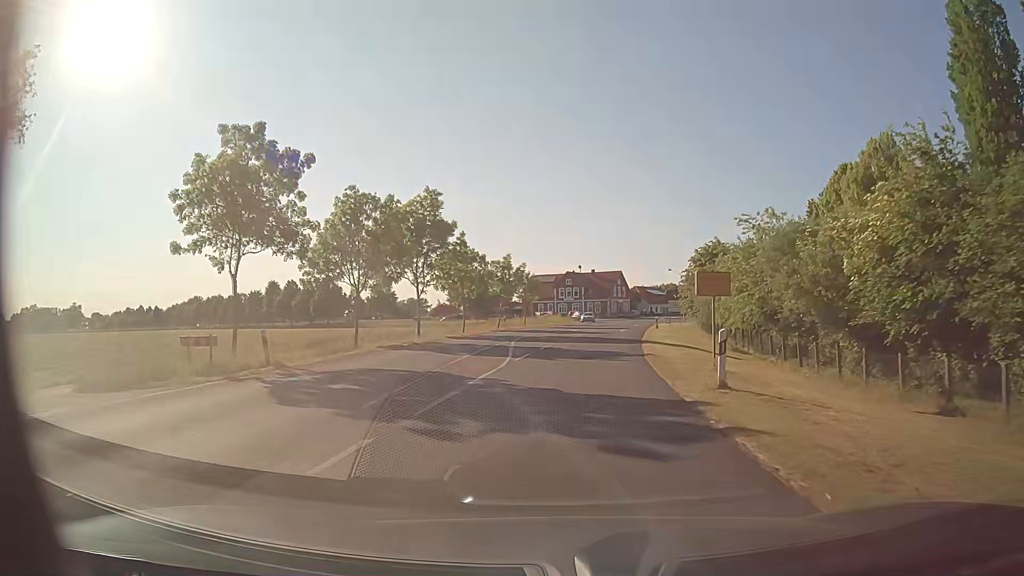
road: secondary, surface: asphalt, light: Day
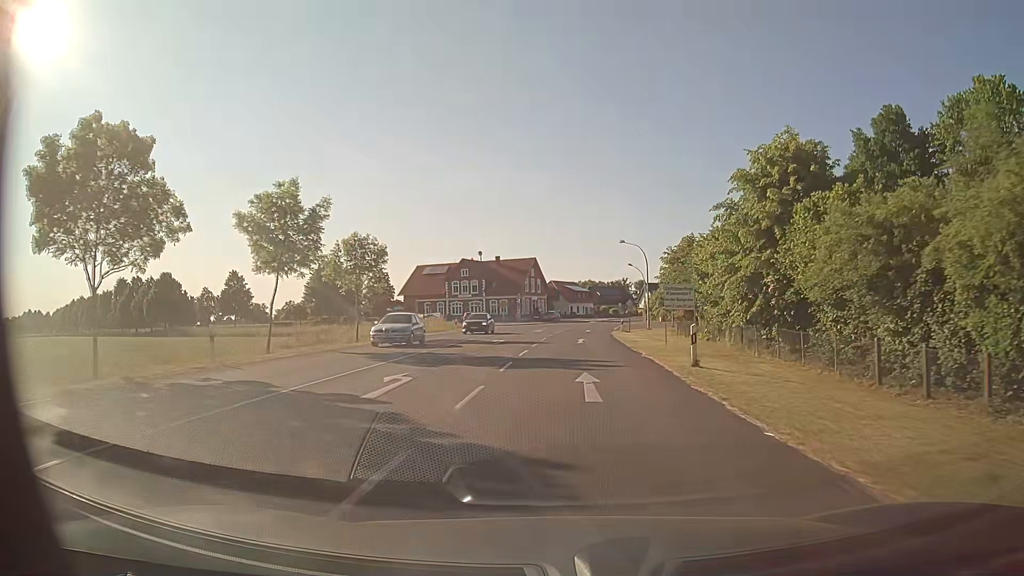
(+2.3, +39.3) m; +8°
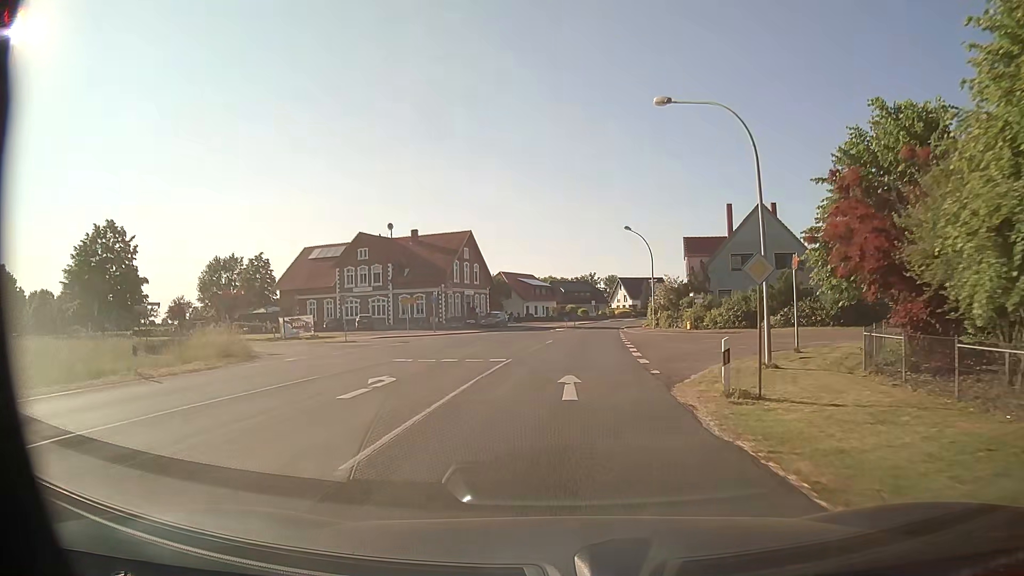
(+1.2, +39.6) m; +3°
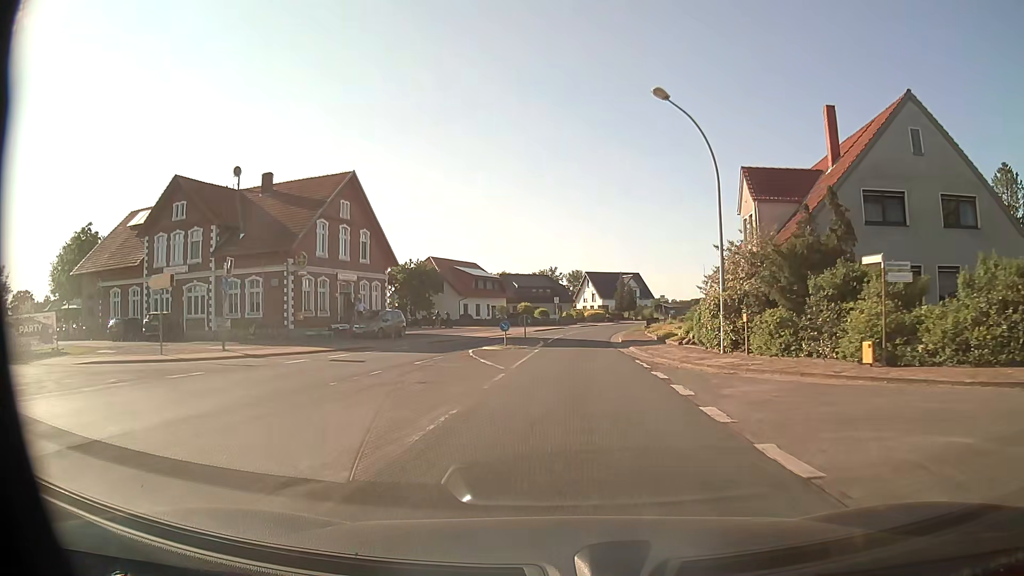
(+1.1, +31.8) m; +4°
(0, +10) (0, +20) (+1, +30) (+1, +40) (+3, +50) (+4, +60) (+6, +70) (+9, +79) (+11, +89) (+15, +98) m
